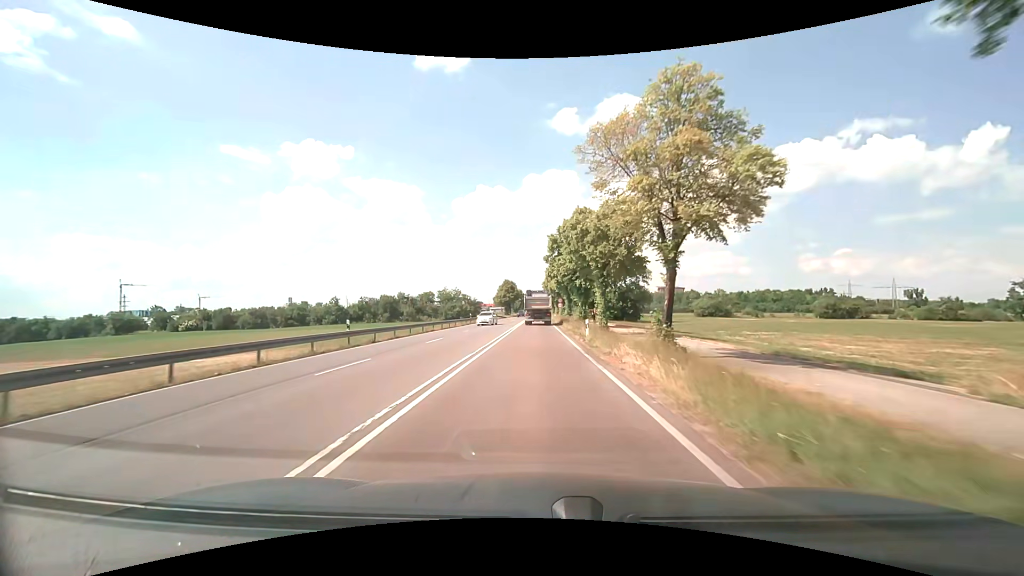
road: secondary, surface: asphalt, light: Day
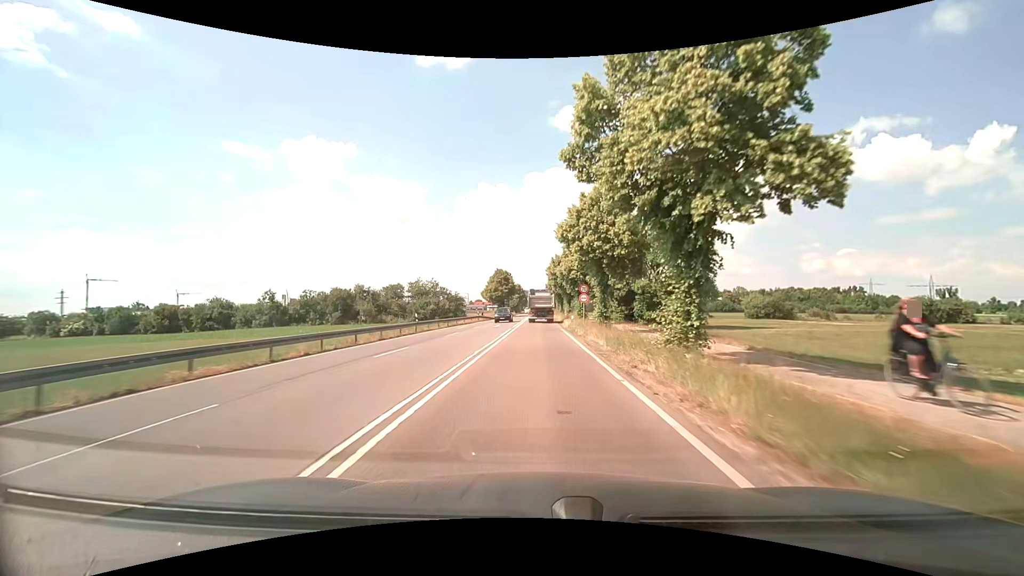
(0.0, +31.6) m; 0°
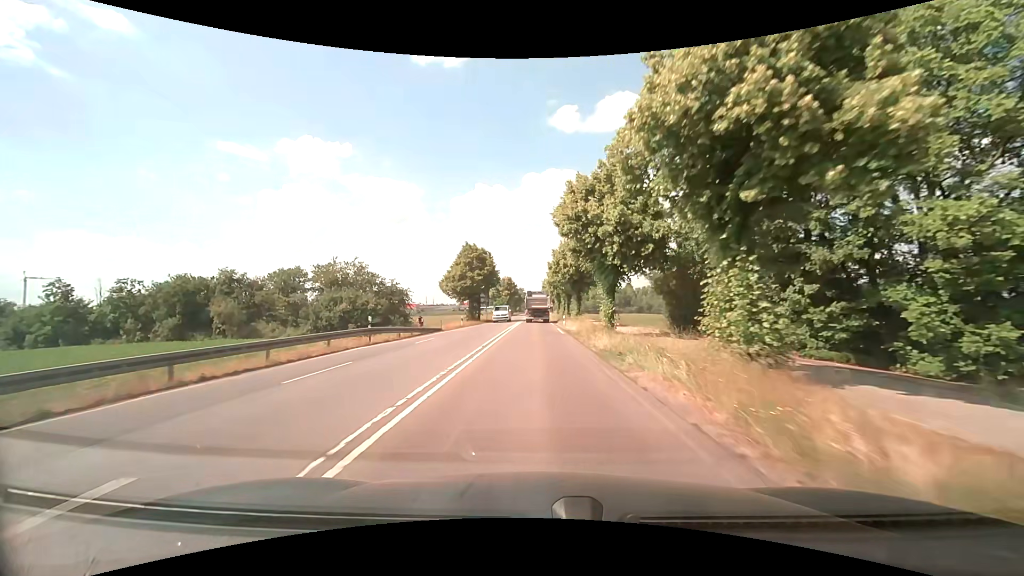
(+0.1, +41.3) m; 0°
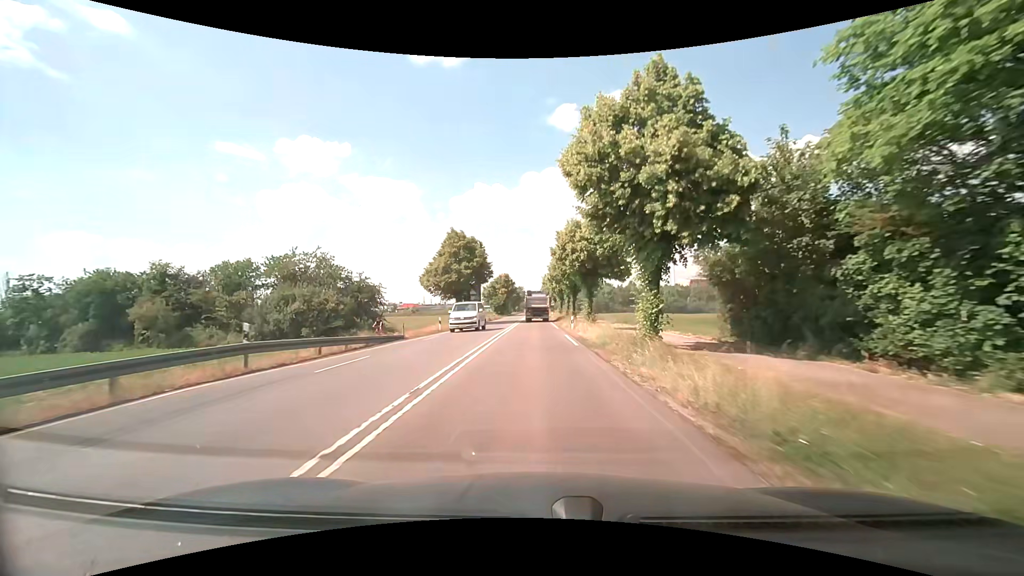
(0.0, +10.2) m; 0°
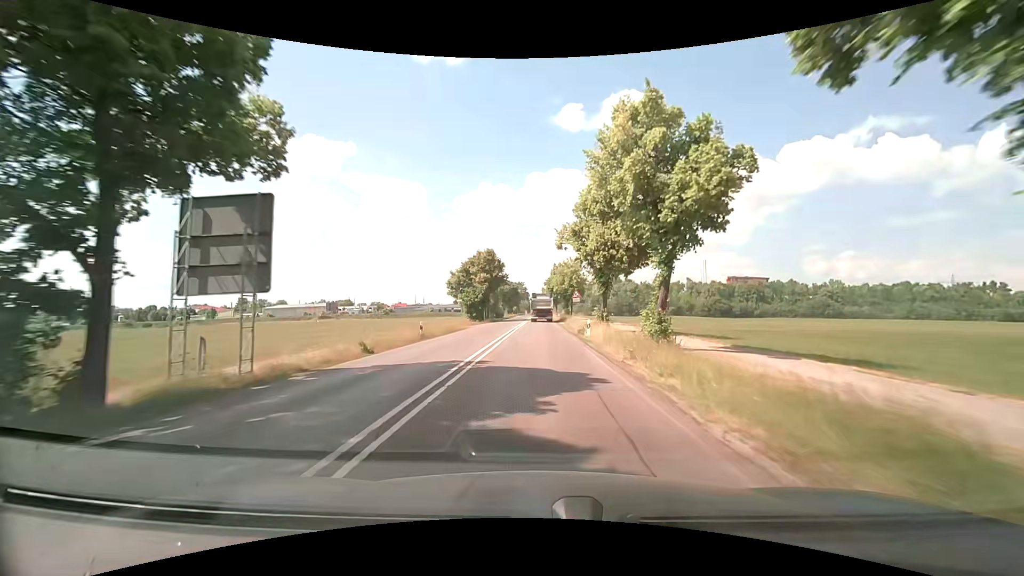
(-0.1, +50.1) m; 0°
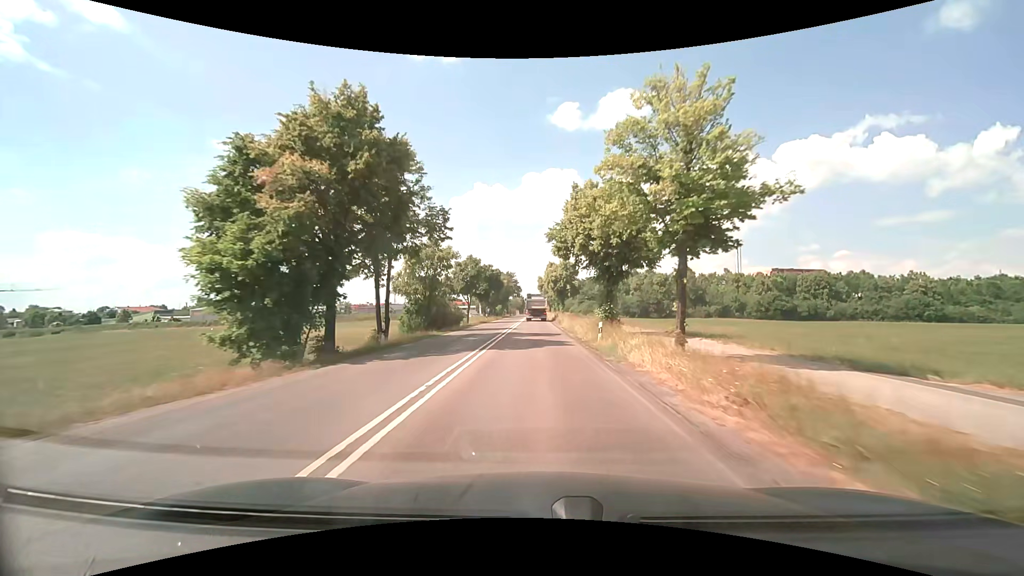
(+0.2, +50.2) m; 0°
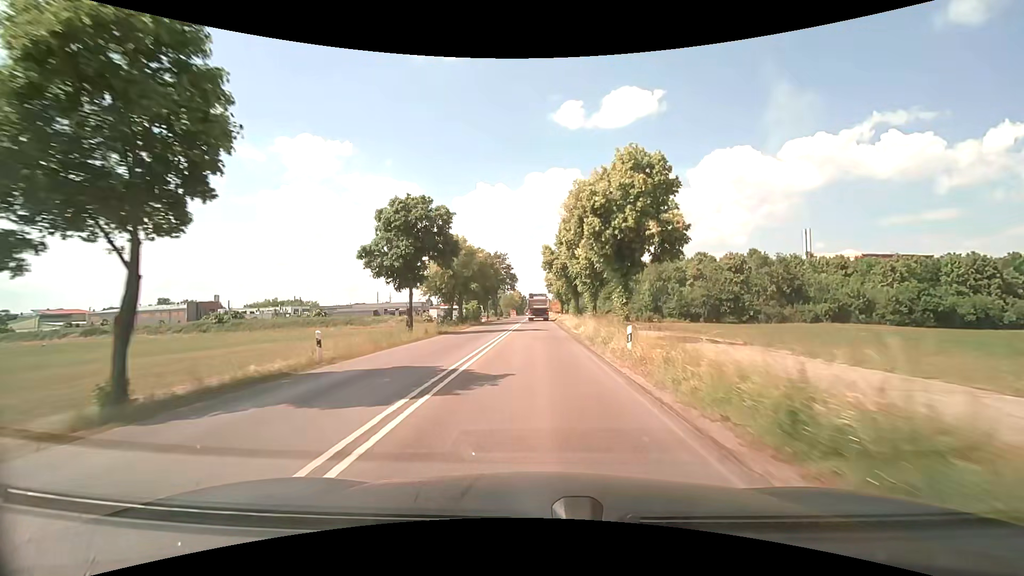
(-0.1, +50.3) m; 0°
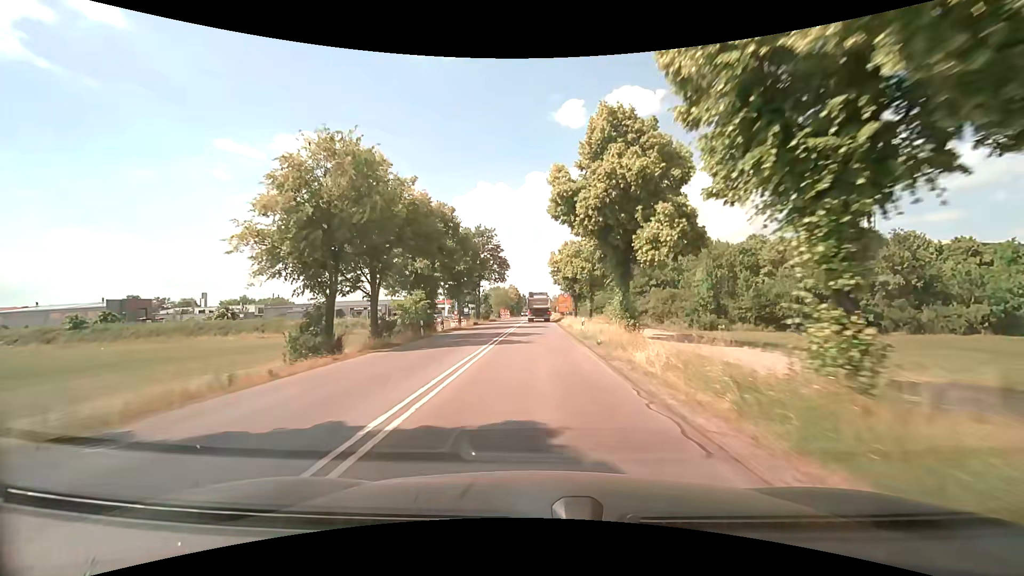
(0.0, +29.5) m; 0°
(0, +10) (0, +20) (0, +30) (0, +40) (0, +50) (0, +60) (0, +70) (0, +80) (0, +90) (0, +100) m
